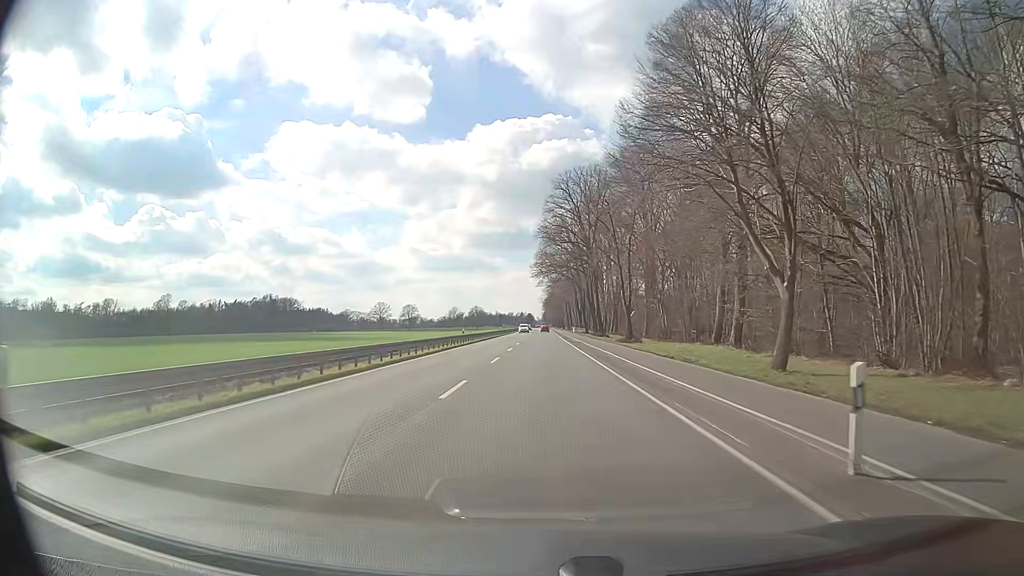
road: primary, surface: asphalt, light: Day
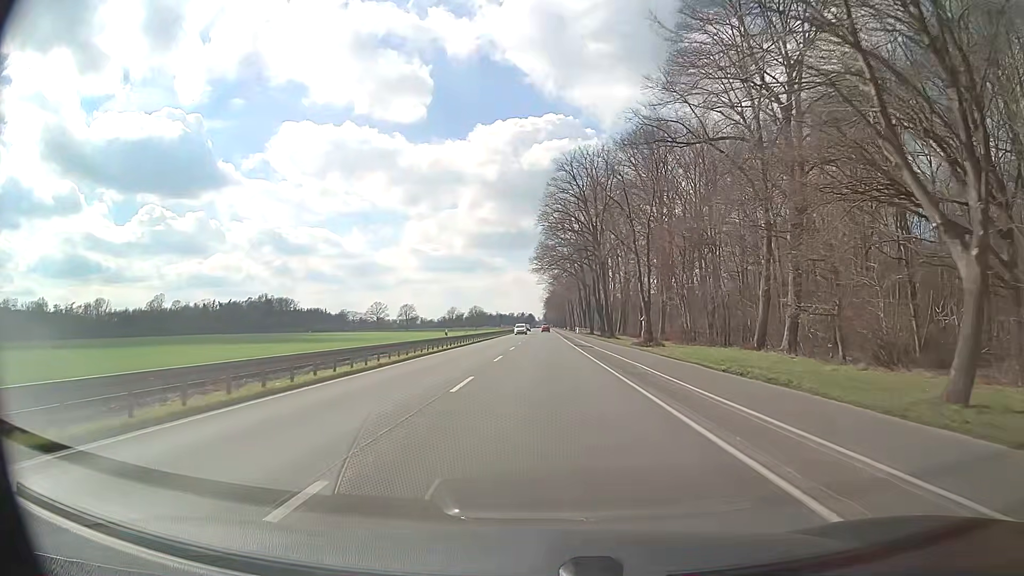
(0.0, +10.8) m; 0°
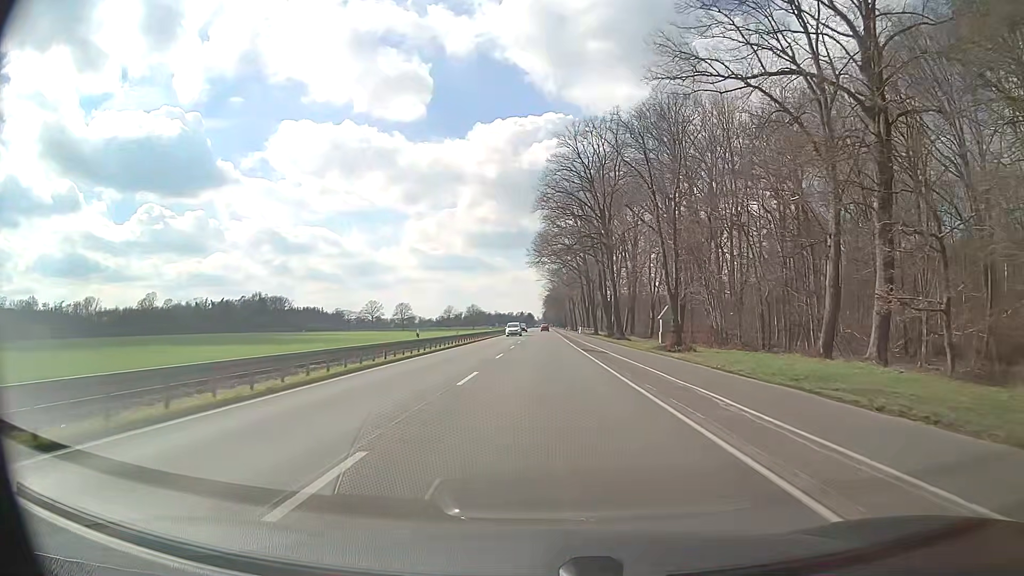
(+0.1, +10.8) m; 0°
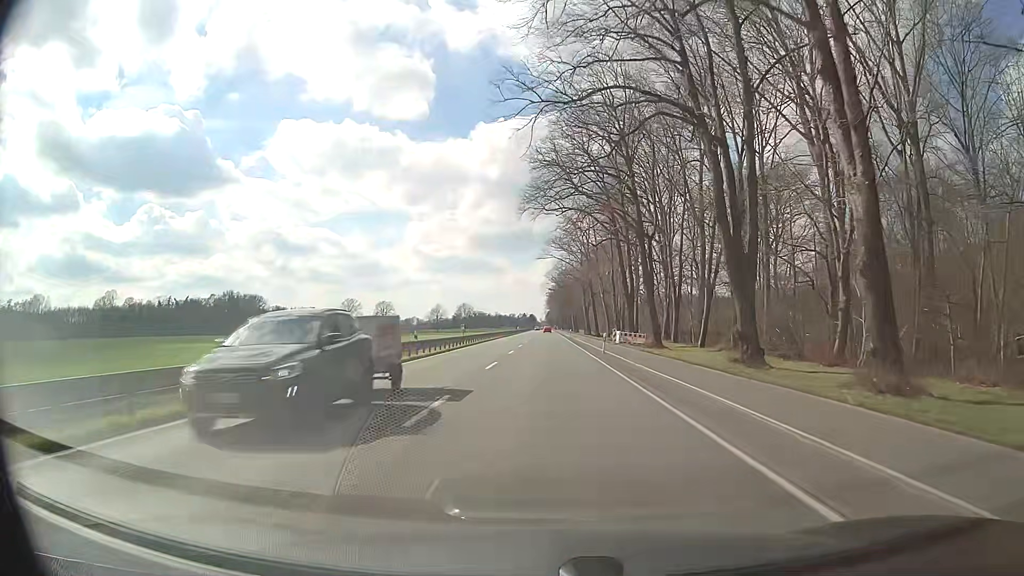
(+0.1, +53.8) m; 0°
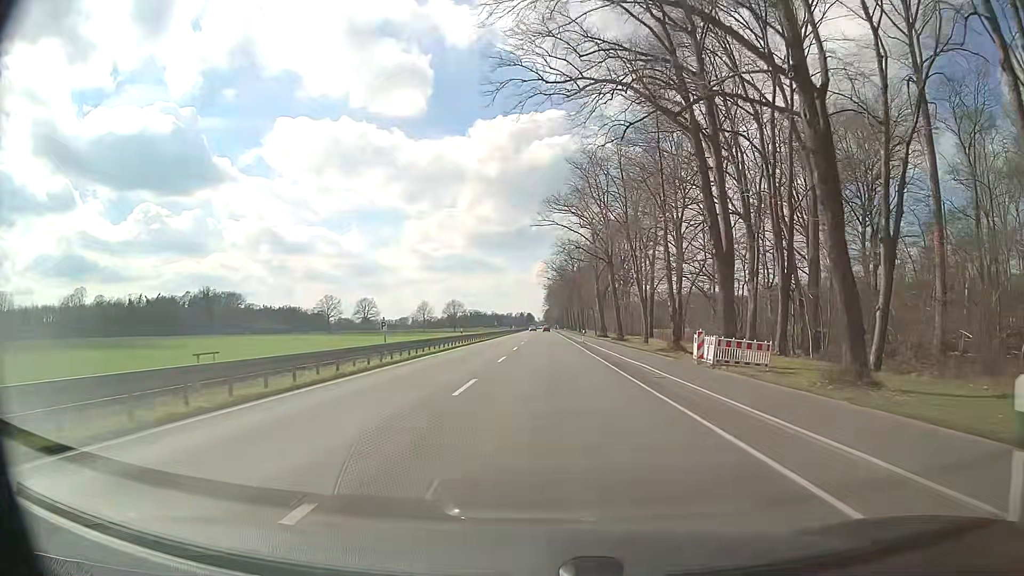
(+0.1, +32.3) m; 0°
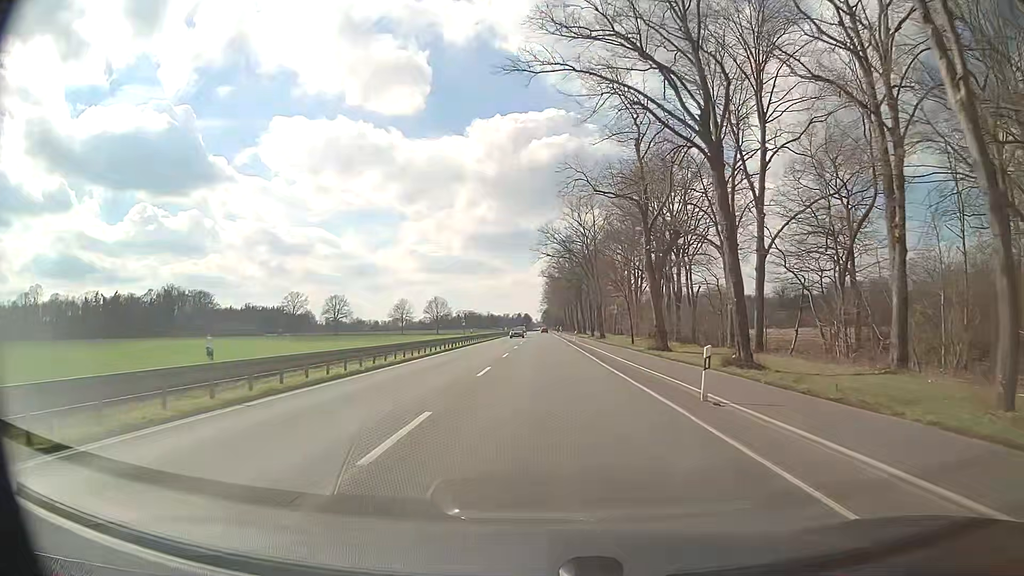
(+0.2, +43.0) m; 0°
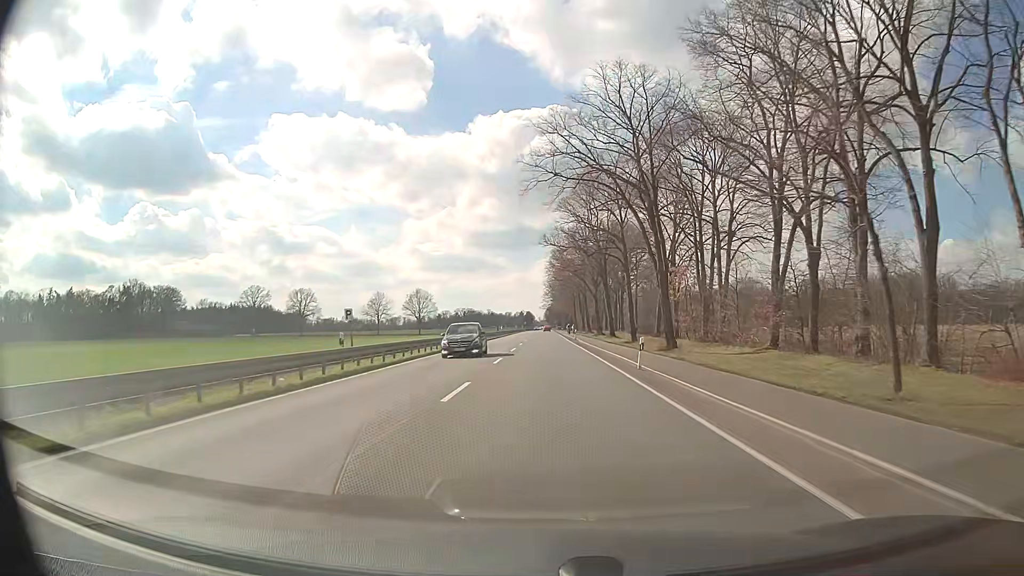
(0.0, +43.0) m; 0°
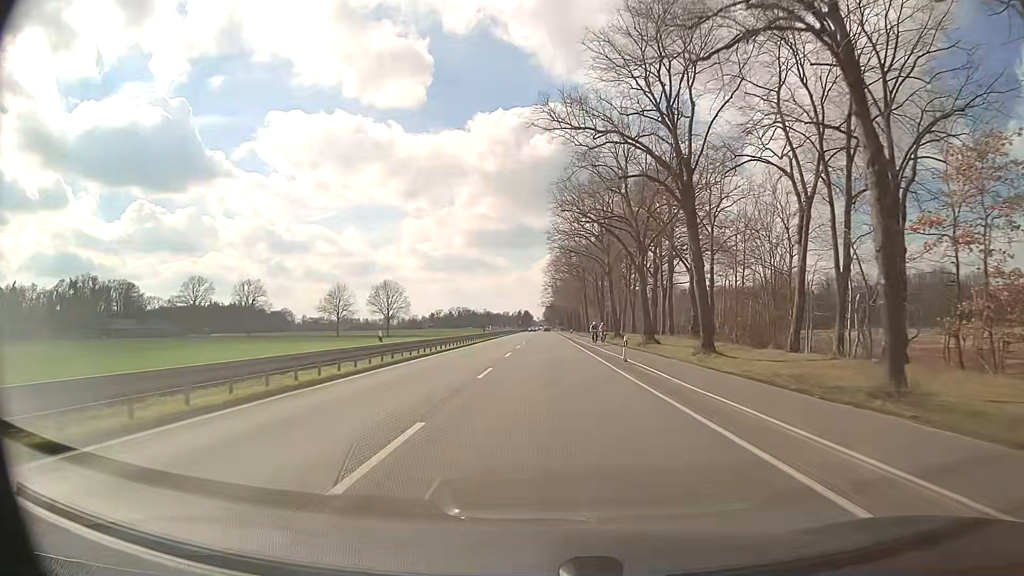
(0.0, +43.0) m; 0°
(0, +10) (0, +20) (0, +30) (0, +40) (0, +50) (0, +60) (0, +70) (+1, +80) (+1, +90) (+1, +100) m
